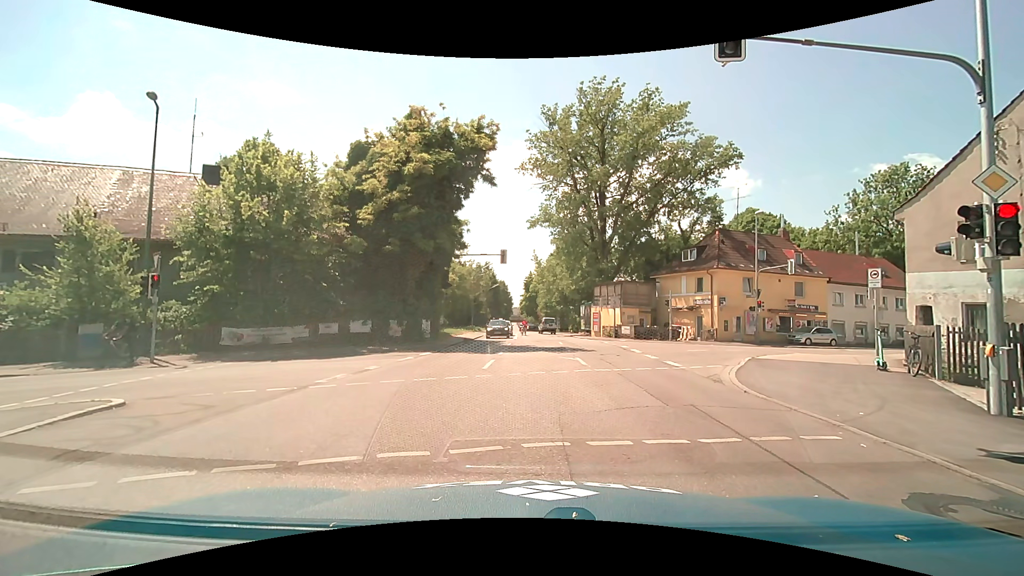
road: secondary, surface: asphalt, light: Day
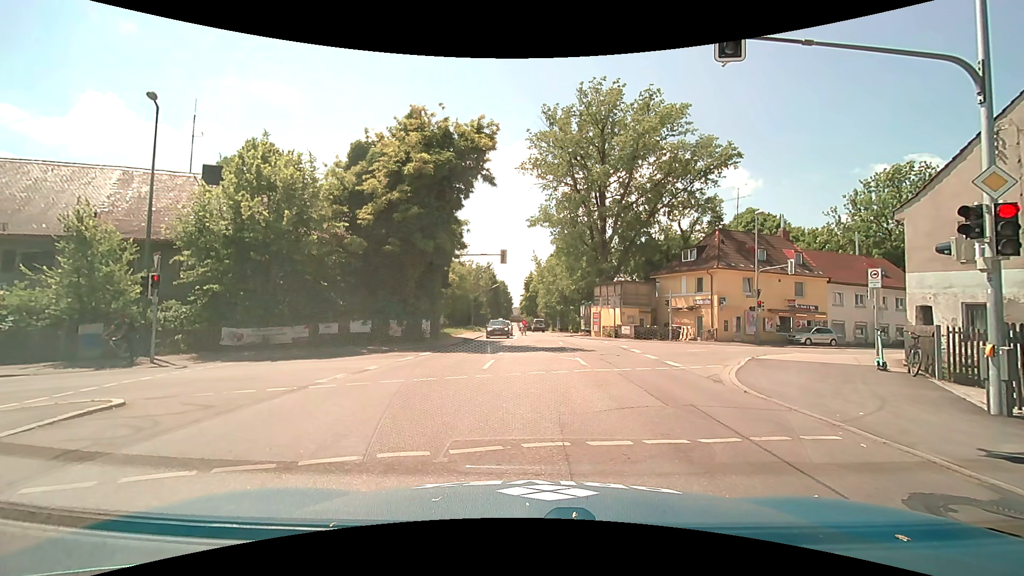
(0.0, 0.0) m; 0°
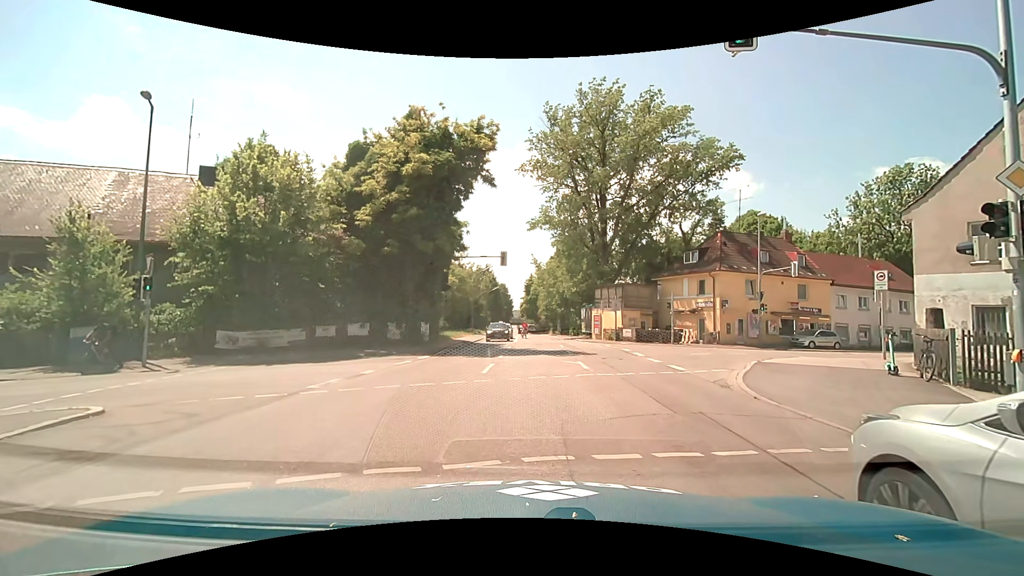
(0.0, +0.4) m; 0°
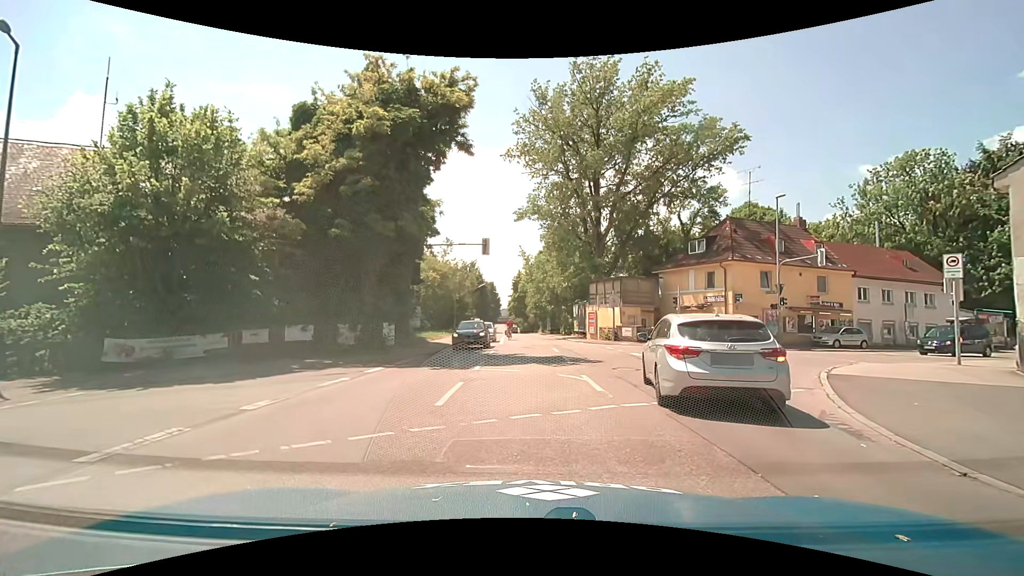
(-0.1, +5.0) m; -1°
